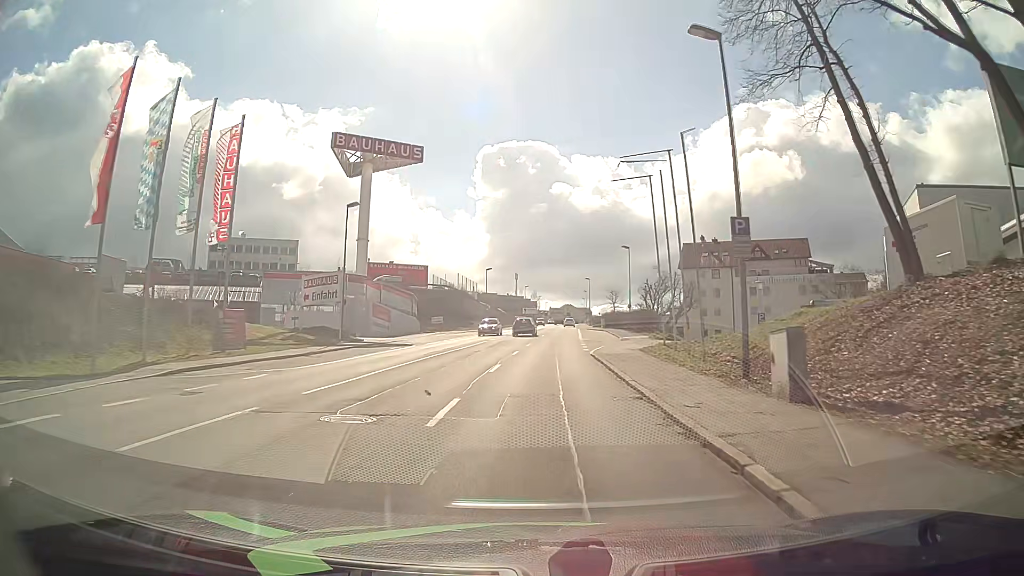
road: tertiary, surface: asphalt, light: Day
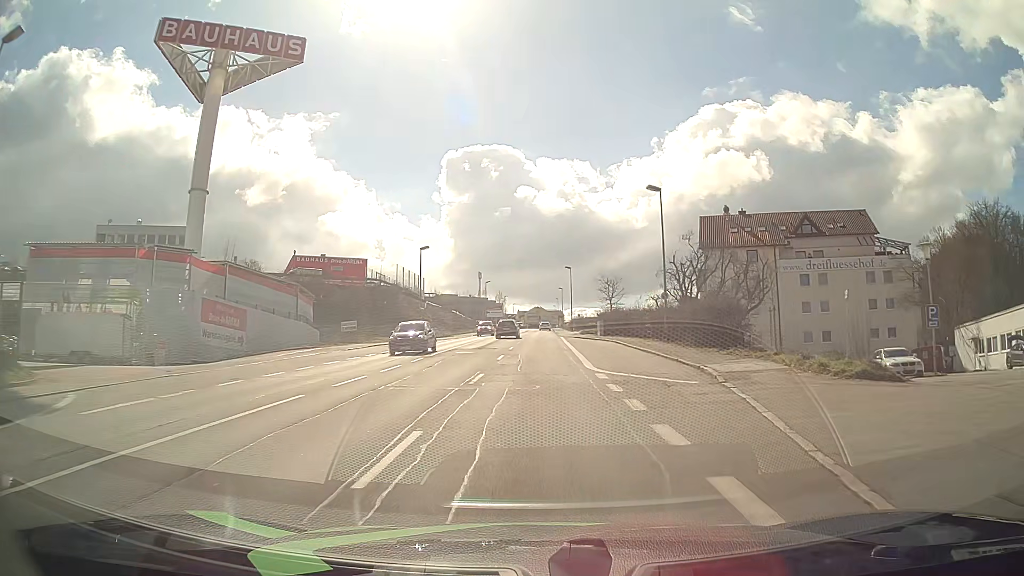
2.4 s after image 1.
(+0.5, +30.2) m; +2°
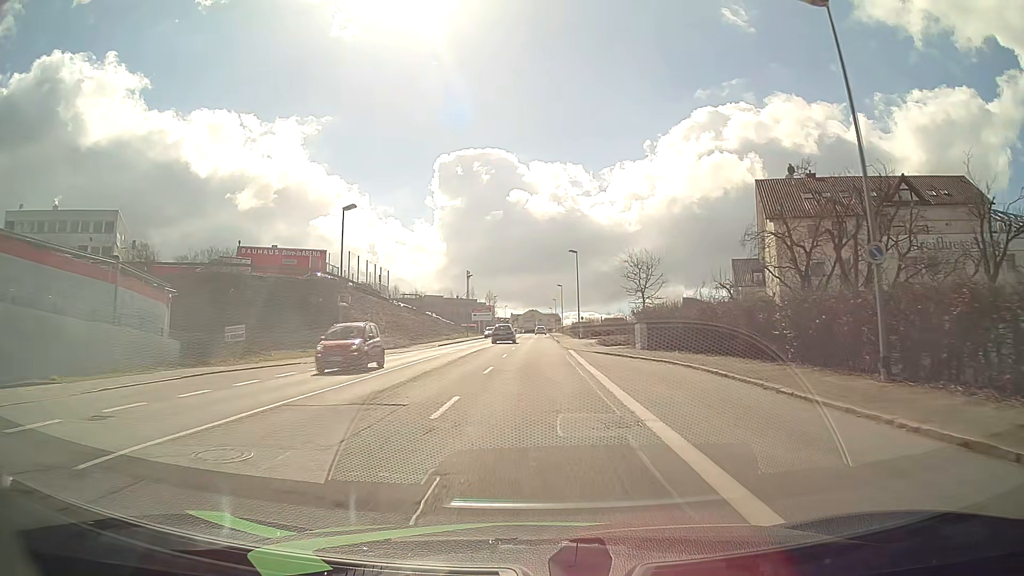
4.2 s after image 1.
(+0.2, +22.9) m; 0°
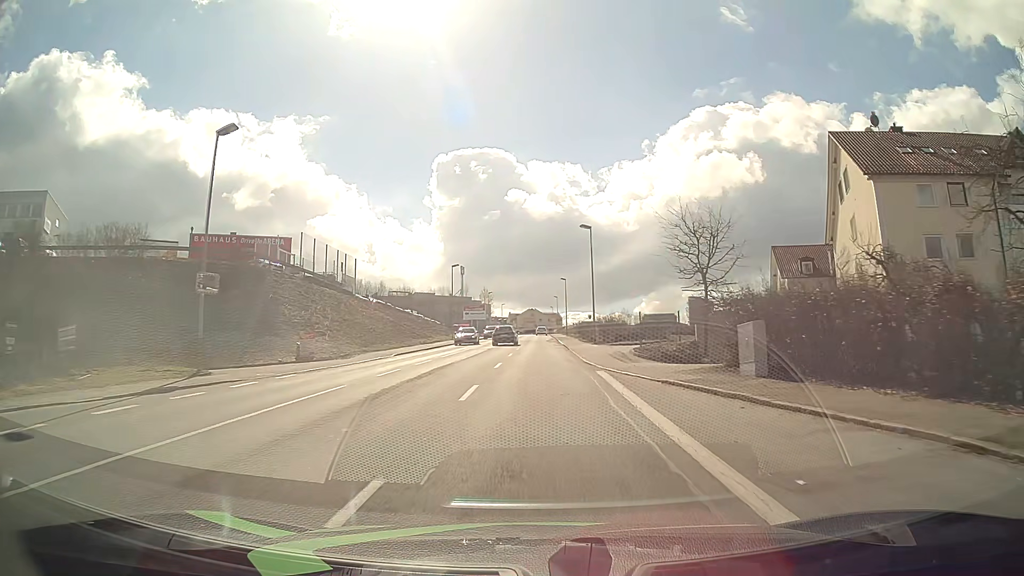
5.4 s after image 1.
(0.0, +15.9) m; 0°
